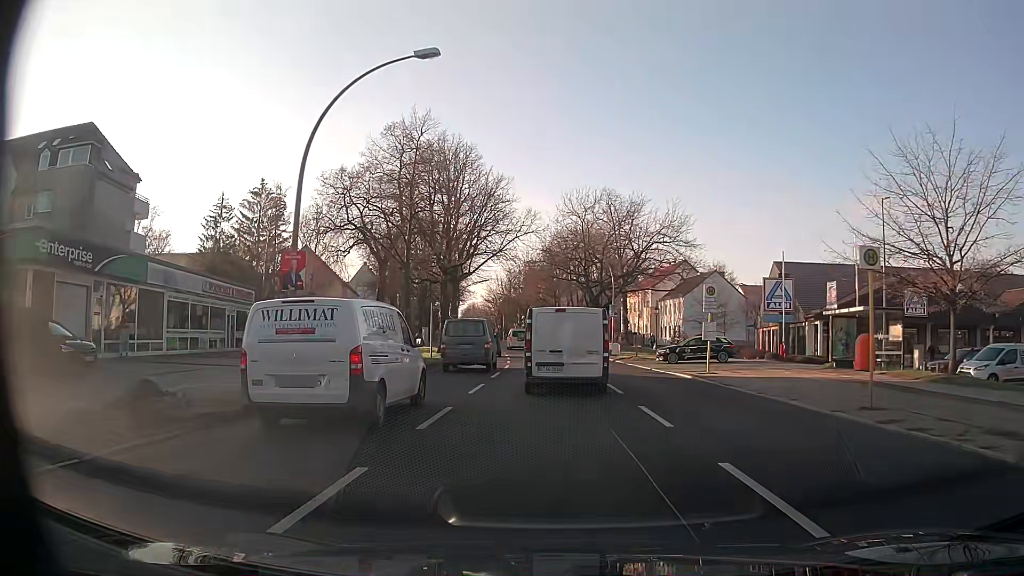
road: secondary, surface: asphalt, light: Day
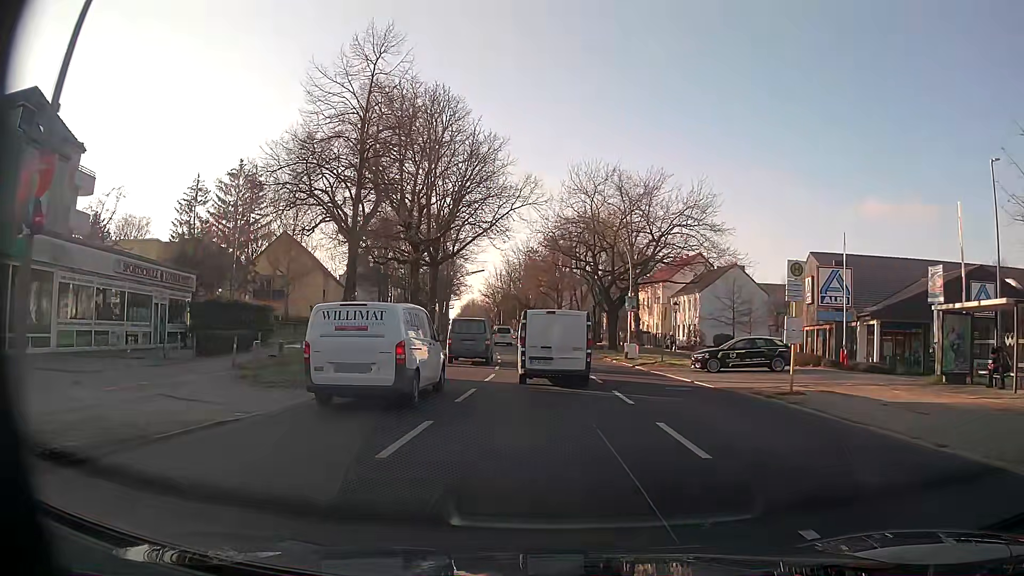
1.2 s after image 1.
(0.0, +8.5) m; 0°
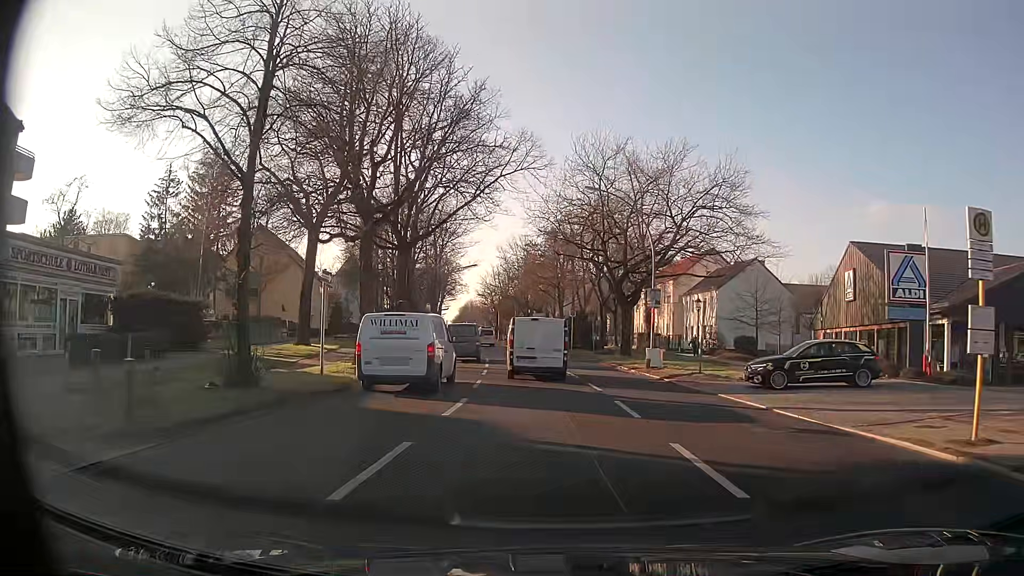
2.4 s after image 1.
(0.0, +7.8) m; 0°
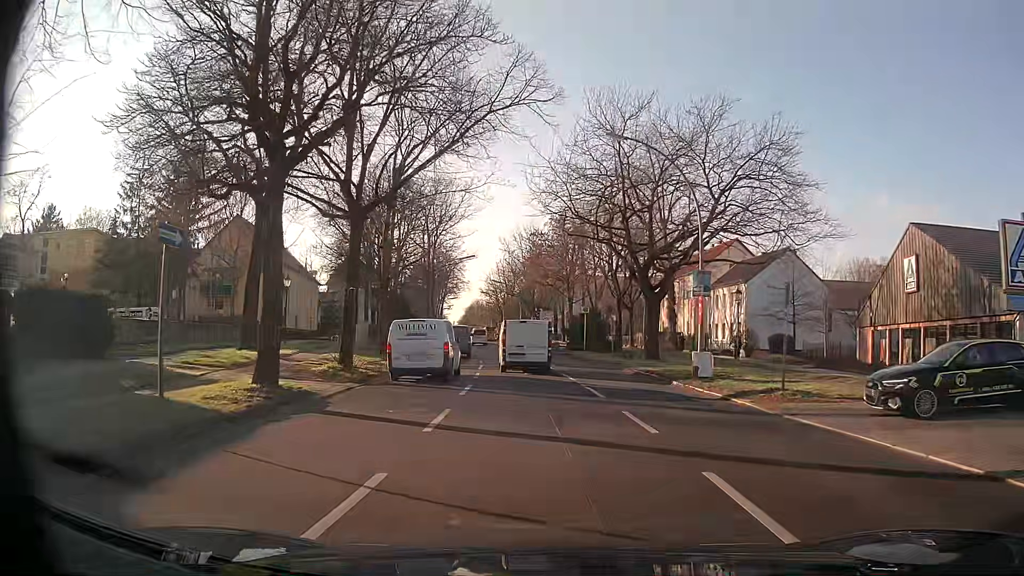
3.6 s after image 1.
(0.0, +7.9) m; -1°
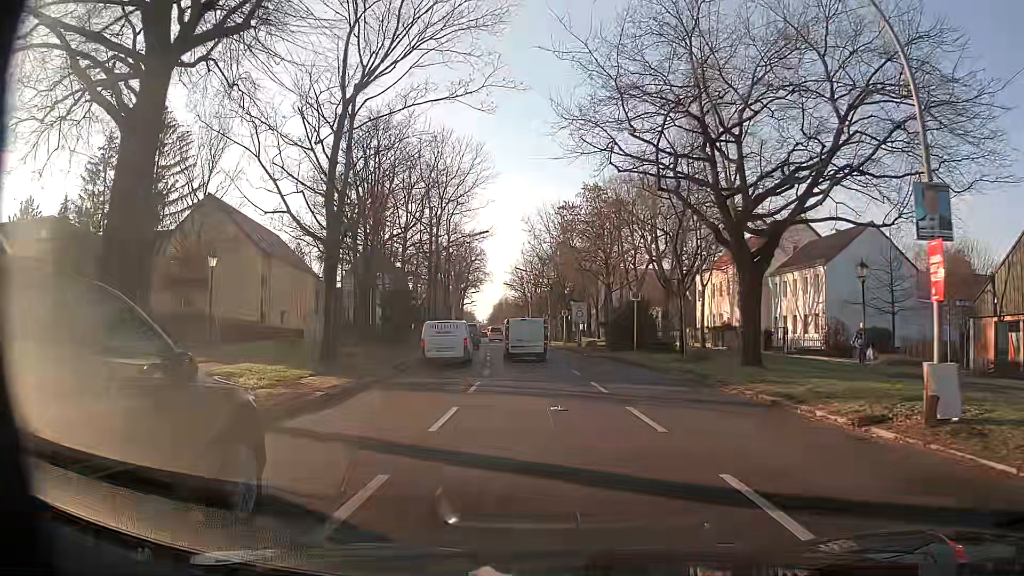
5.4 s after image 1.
(-0.1, +12.4) m; -1°
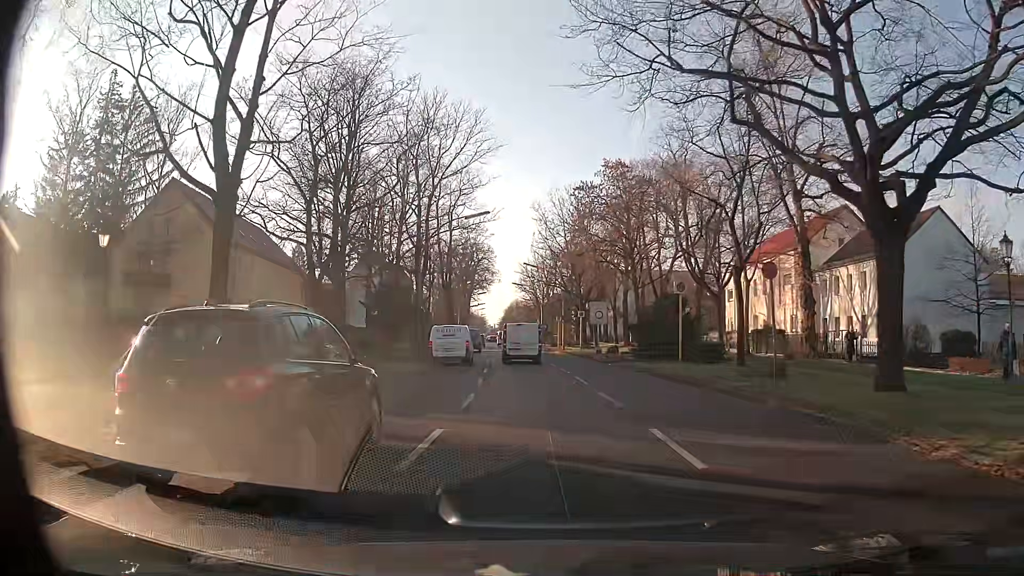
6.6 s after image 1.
(-0.2, +8.6) m; -2°
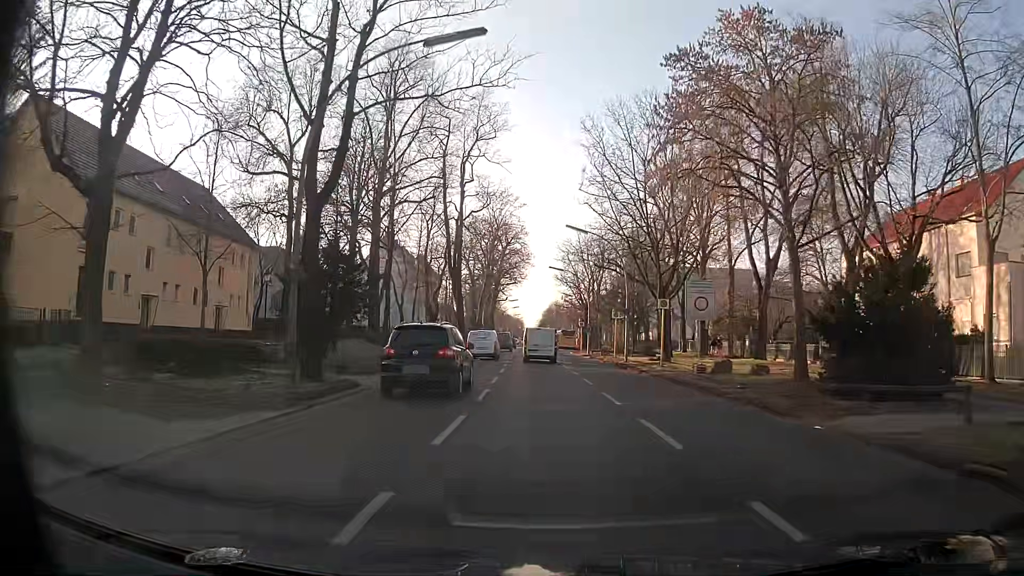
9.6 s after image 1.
(-0.7, +22.5) m; -2°
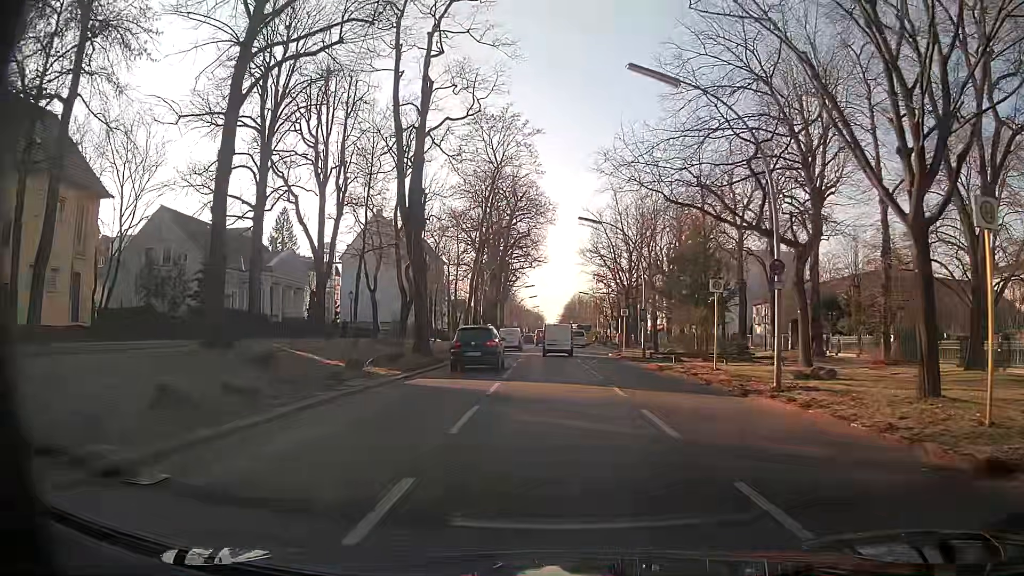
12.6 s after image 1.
(-0.8, +23.5) m; -3°
(0, +10) (0, +20) (0, +30) (0, +40) (0, +50) (0, +60) (+1, +70) (+2, +80) (+3, +90) (+3, +100) m
